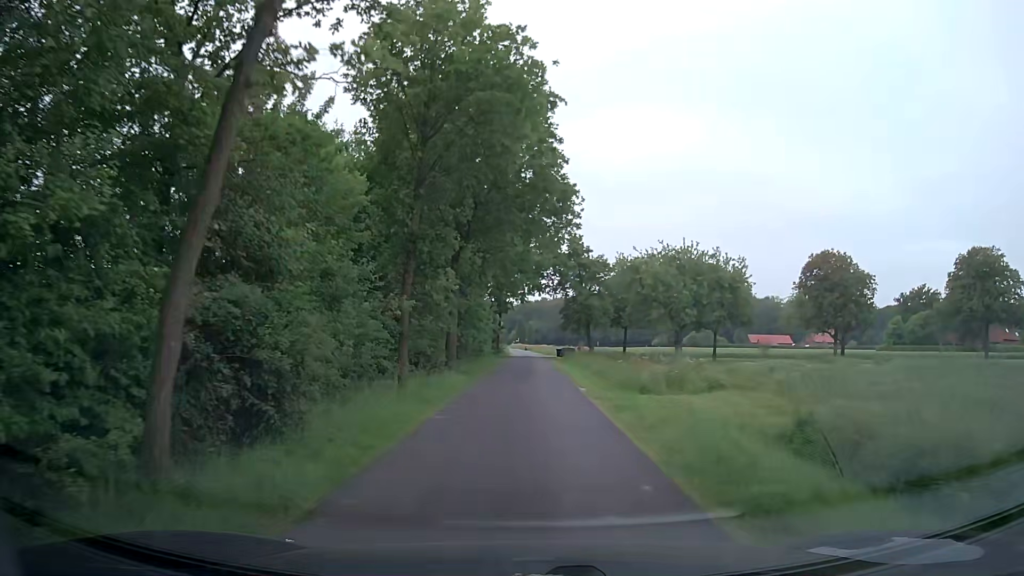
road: unclassified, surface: asphalt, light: Day
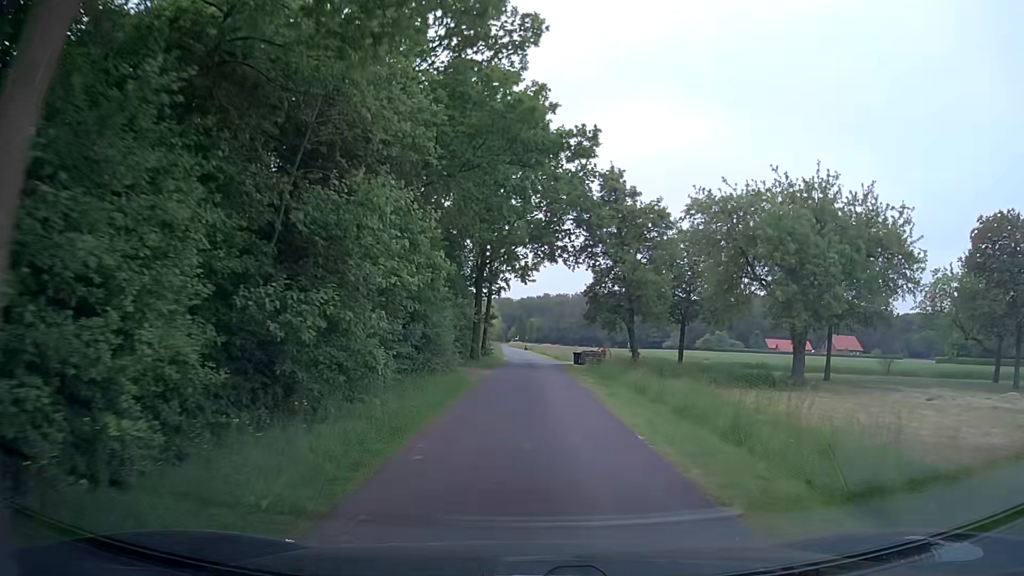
(-0.2, +24.8) m; 0°
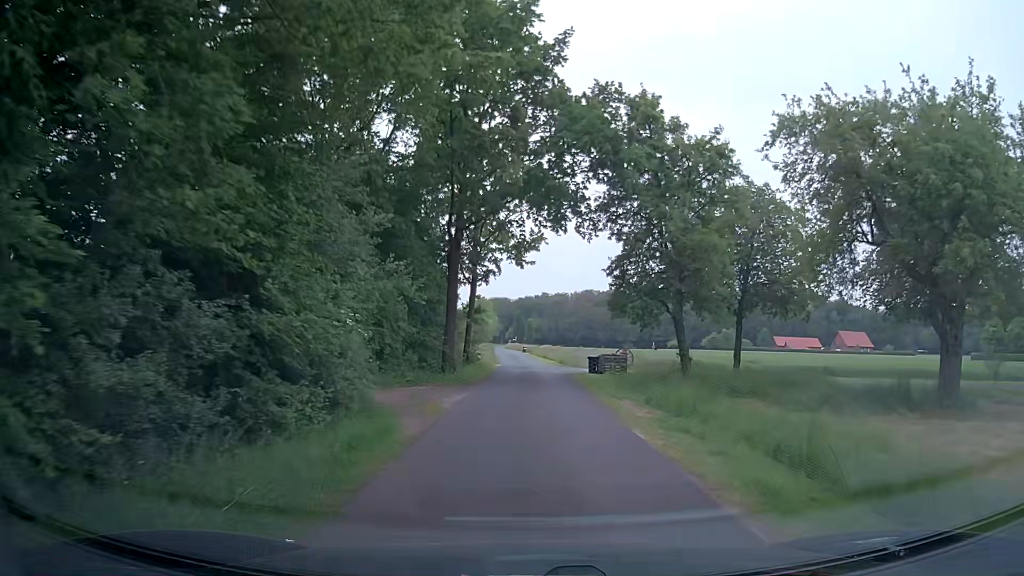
(+0.1, +12.4) m; +1°
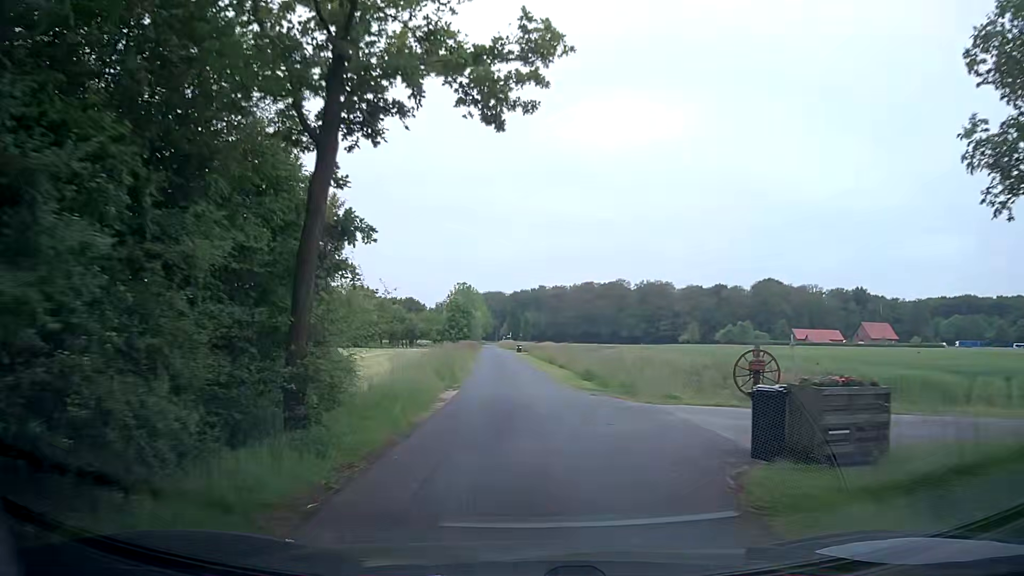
(0.0, +26.1) m; +1°
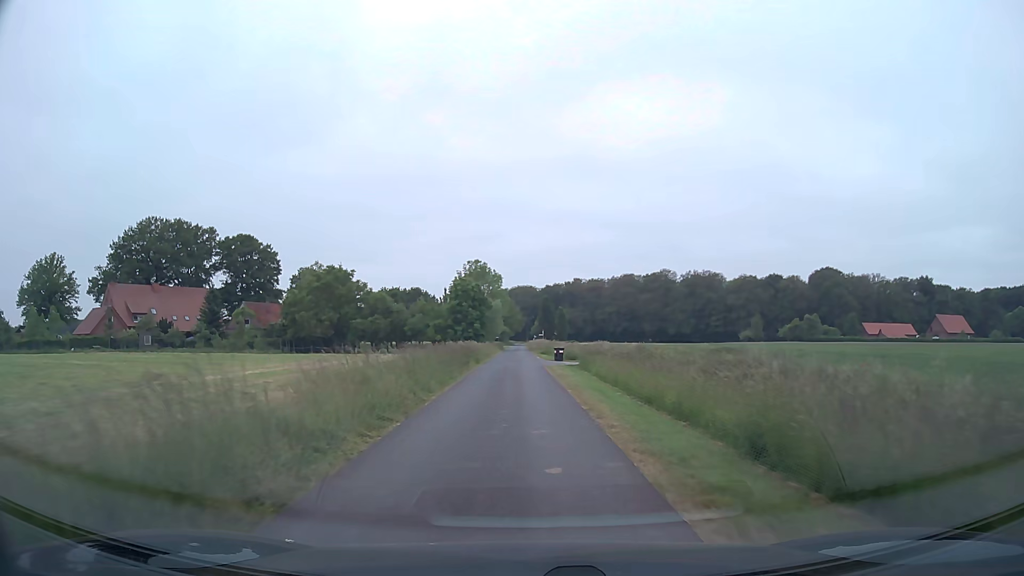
(-1.3, +36.1) m; -3°
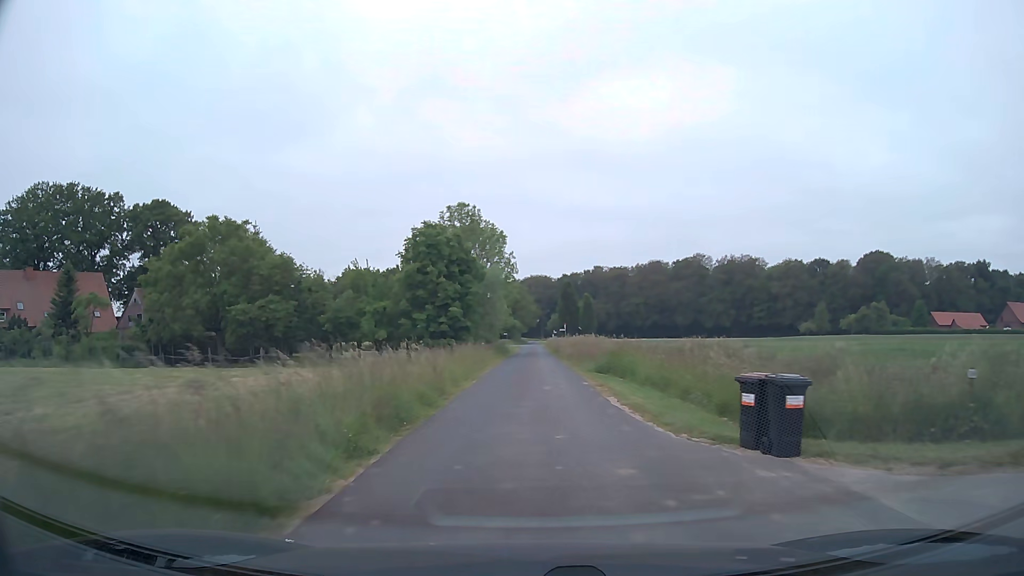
(-0.6, +37.7) m; -1°
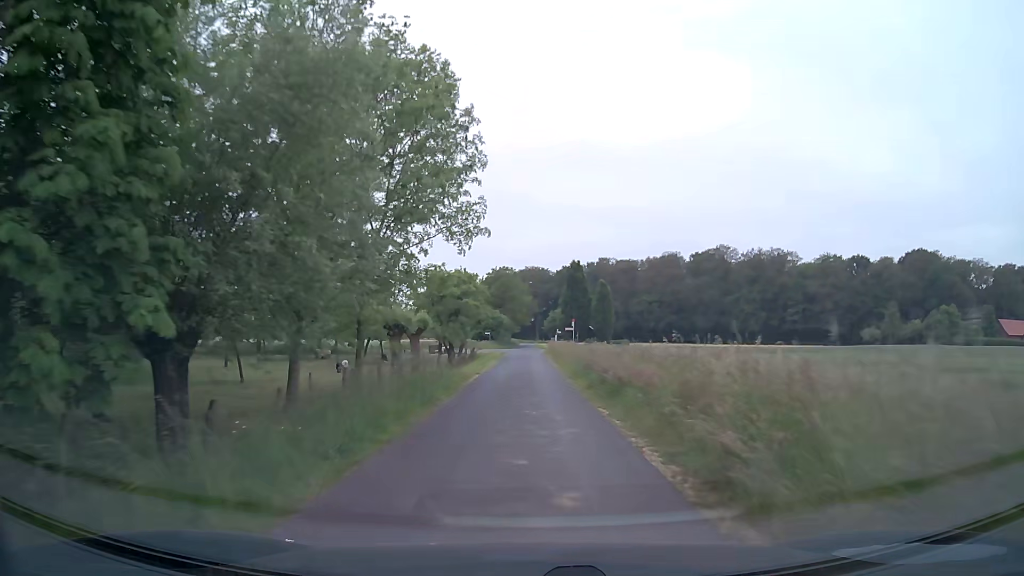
(+0.1, +37.8) m; 0°
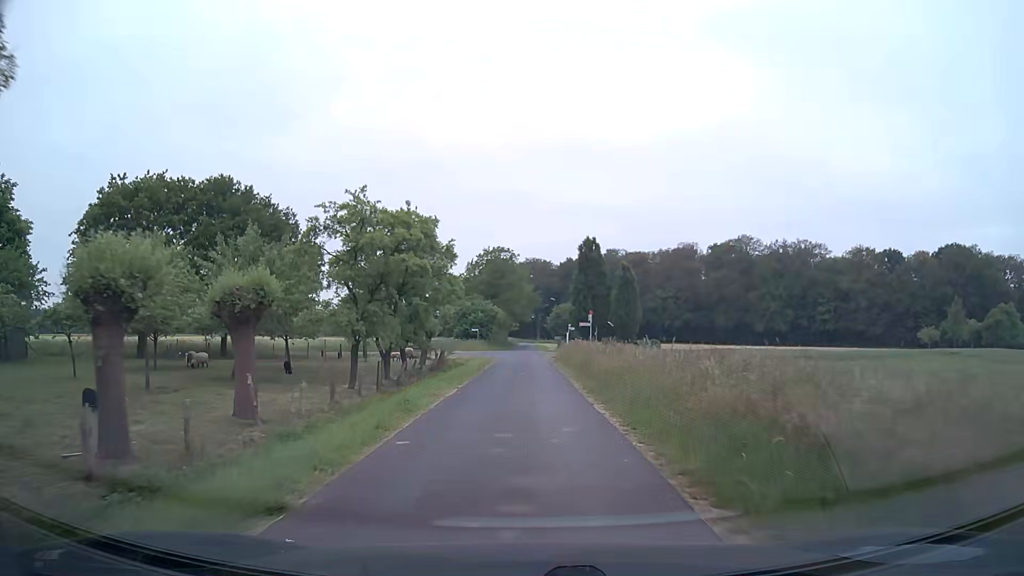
(+0.1, +22.4) m; 0°
(0, +10) (0, +20) (0, +30) (0, +40) (0, +50) (0, +60) (0, +70) (0, +80) (0, +90) (0, +100) m
